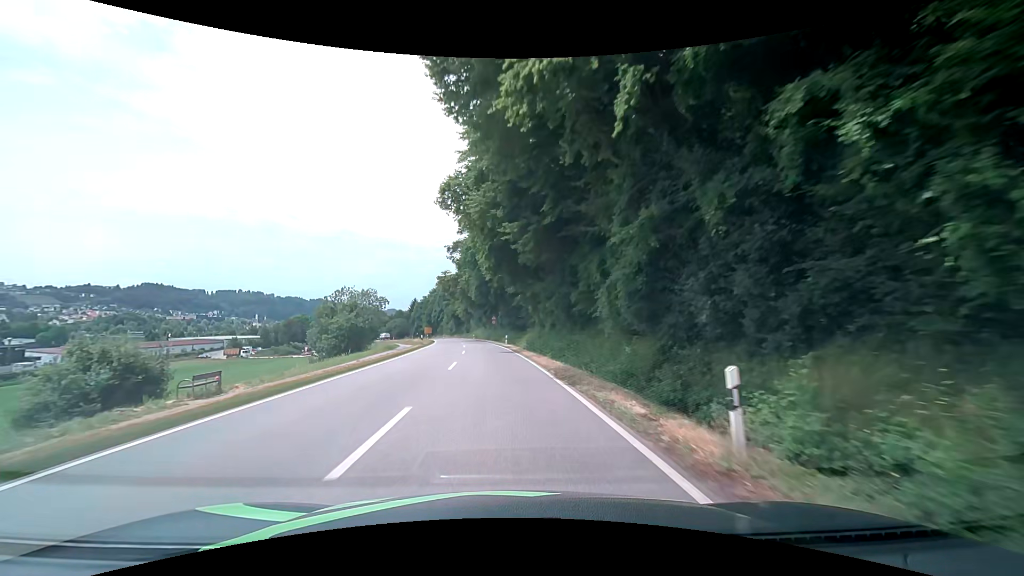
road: secondary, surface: asphalt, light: Day
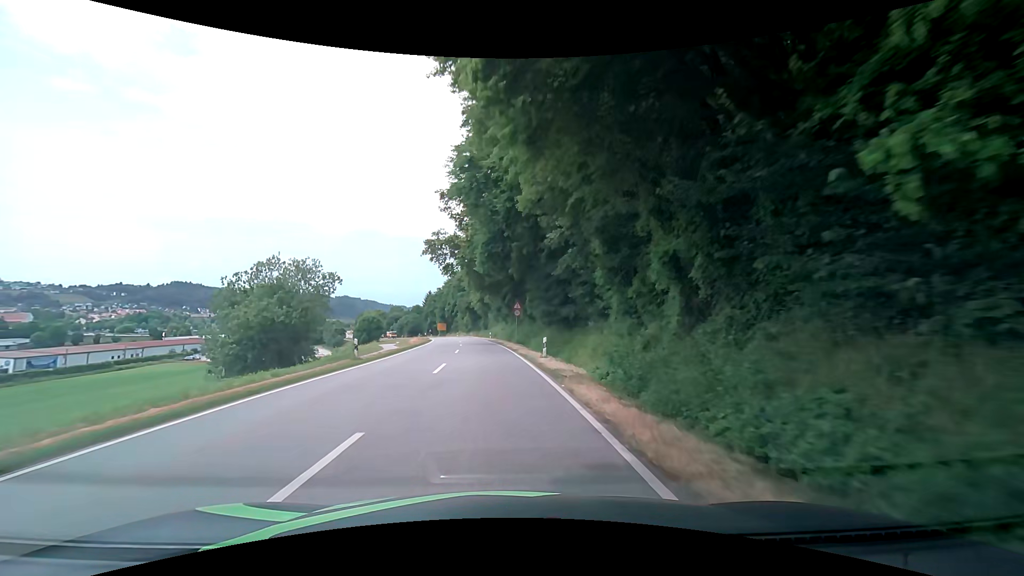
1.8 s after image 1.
(-0.7, +26.5) m; -3°
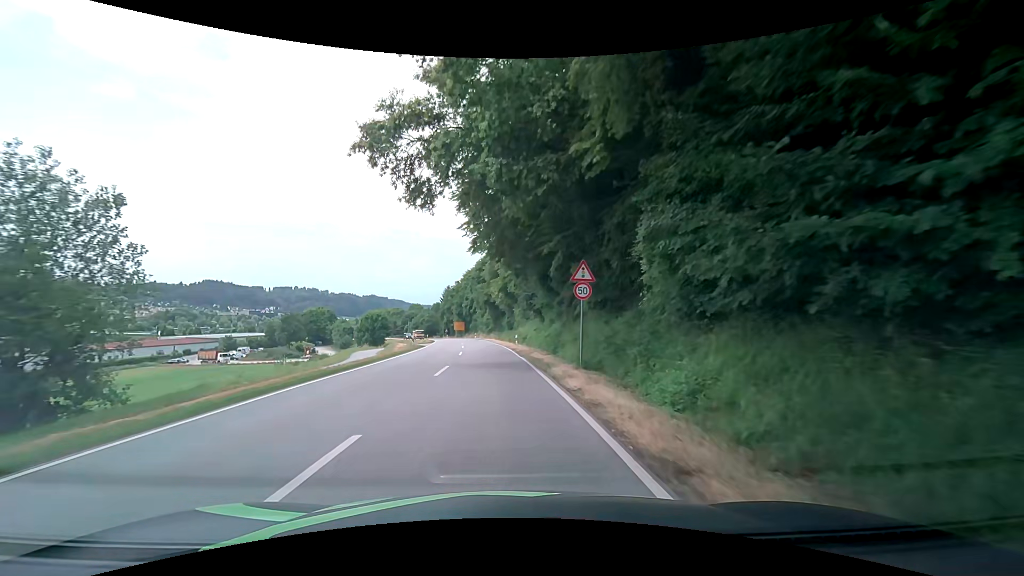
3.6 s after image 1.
(-0.7, +24.8) m; -4°
(0, +10) (0, +20) (0, +30) (-1, +40) (-1, +50) (-2, +60) (-3, +70) (-4, +80) (-6, +90) (-7, +100) m
